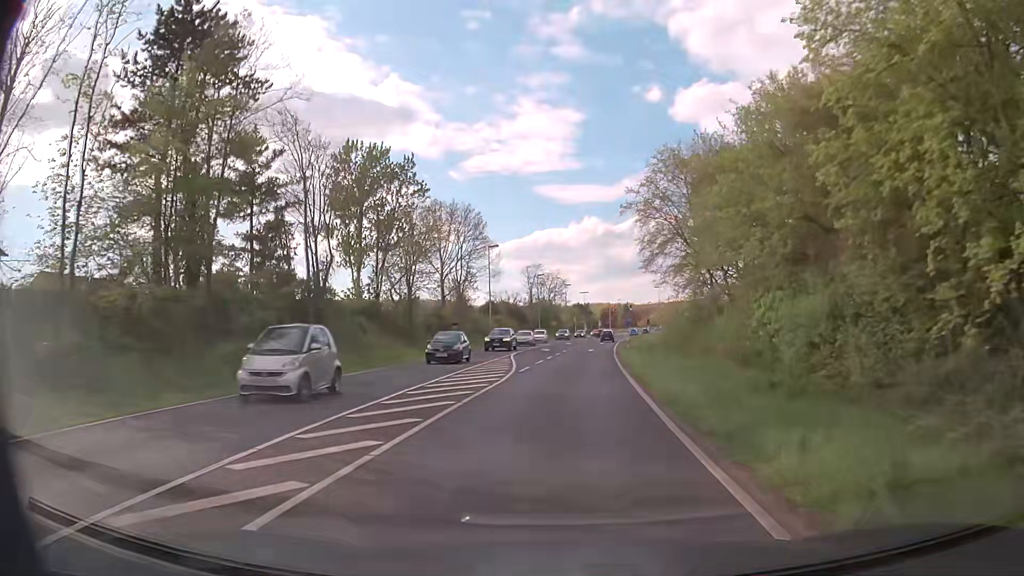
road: primary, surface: asphalt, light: Day
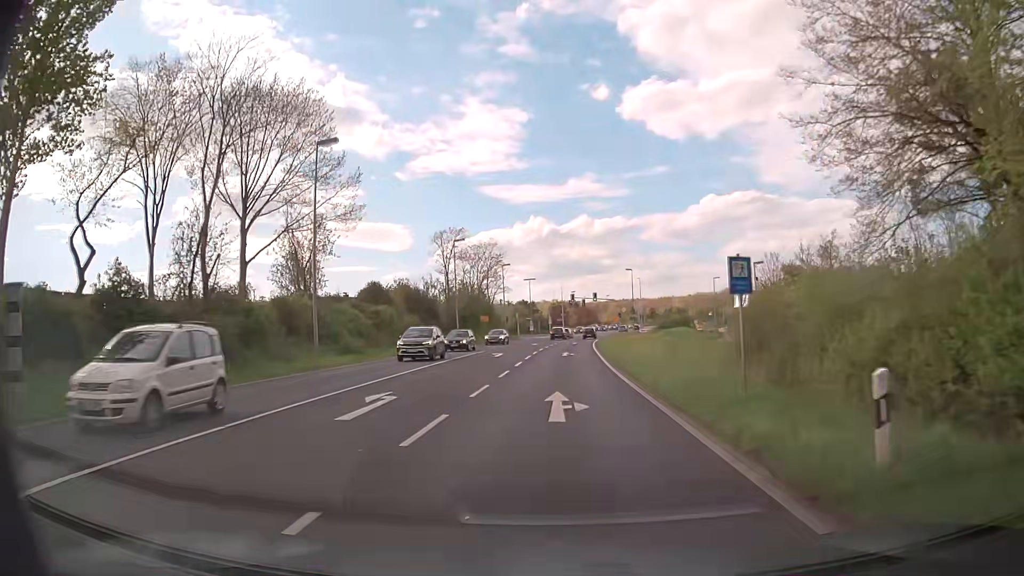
(+1.7, +39.5) m; +5°
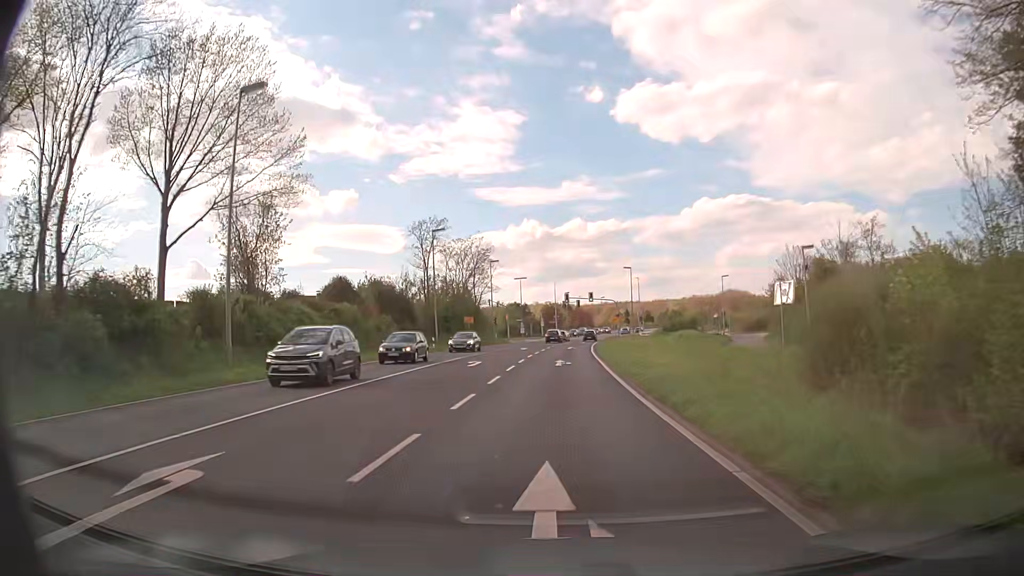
(0.0, +7.9) m; 0°
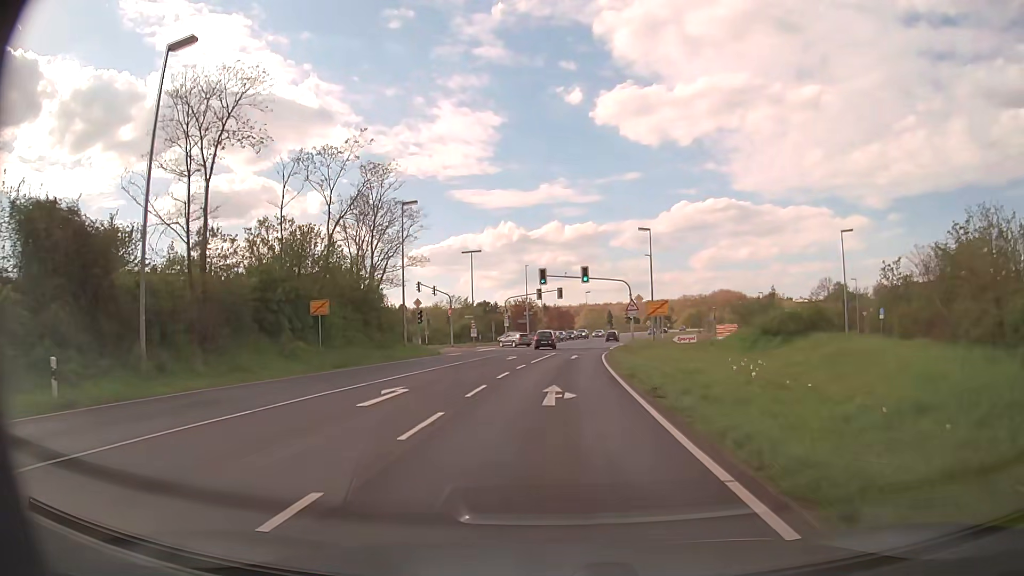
(+0.9, +39.6) m; +2°
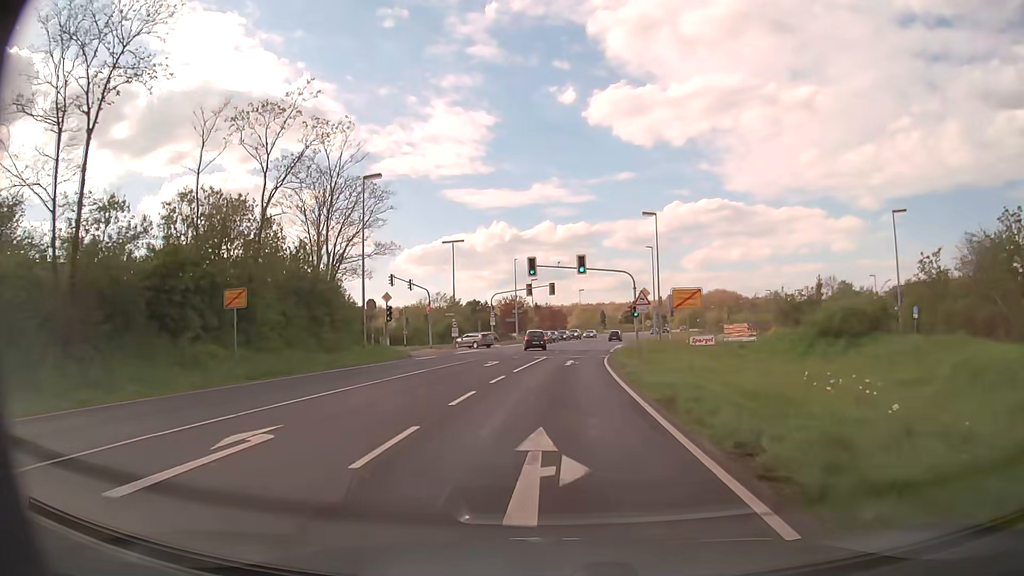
(0.0, +7.9) m; +1°
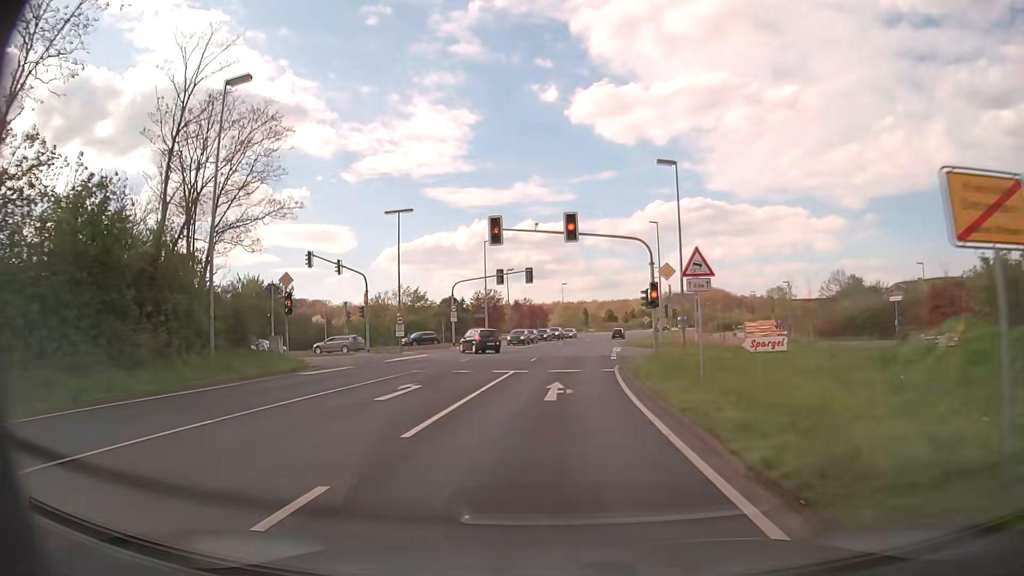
(+0.2, +15.8) m; +2°
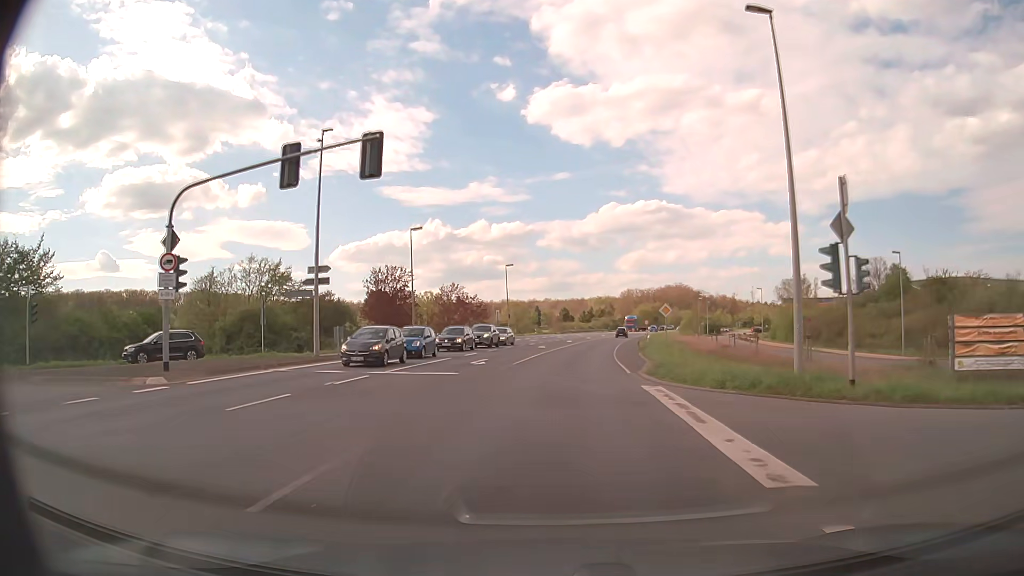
(+1.4, +39.6) m; +4°
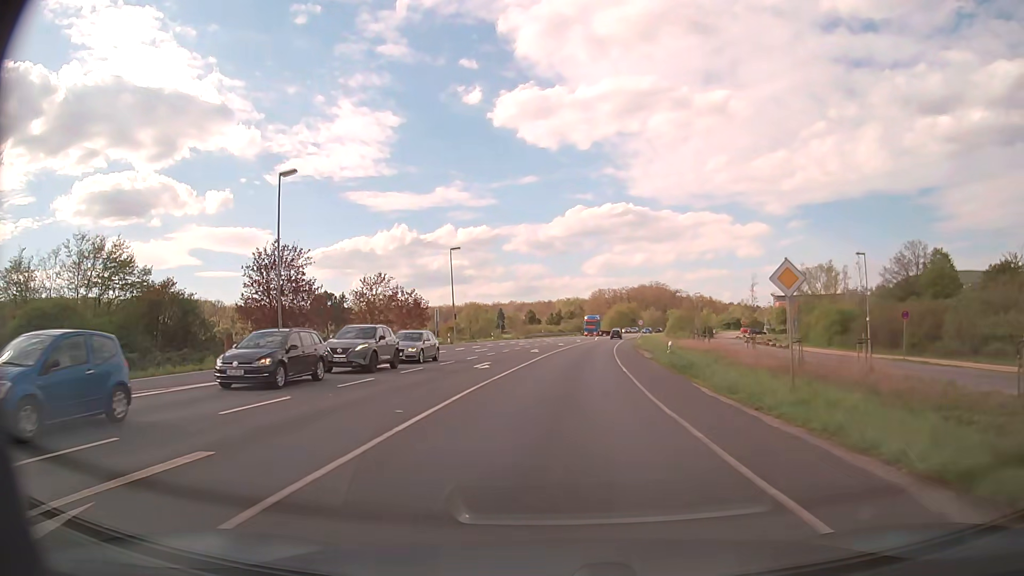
(+0.5, +23.7) m; +2°
(0, +10) (+1, +20) (+1, +30) (+2, +40) (+3, +50) (+4, +60) (+5, +70) (+6, +80) (+7, +90) (+9, +100) m
